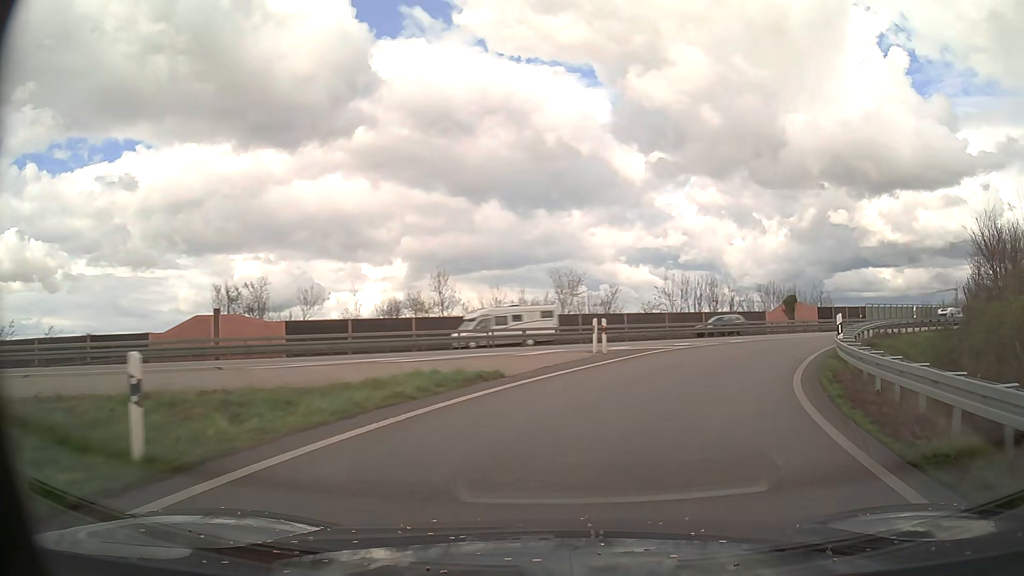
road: motorway_link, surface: asphalt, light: Day
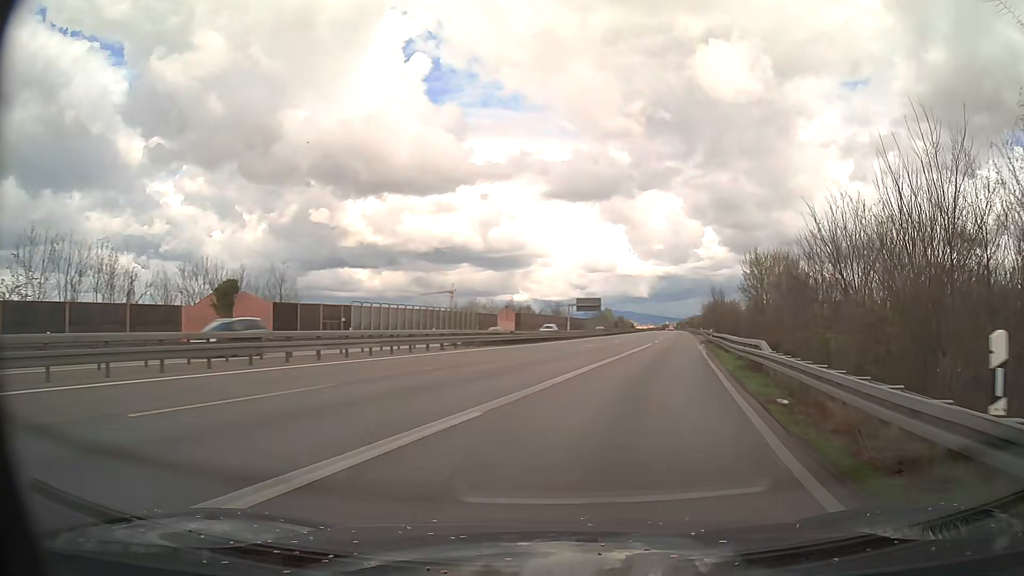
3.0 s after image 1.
(+12.6, +30.0) m; +45°
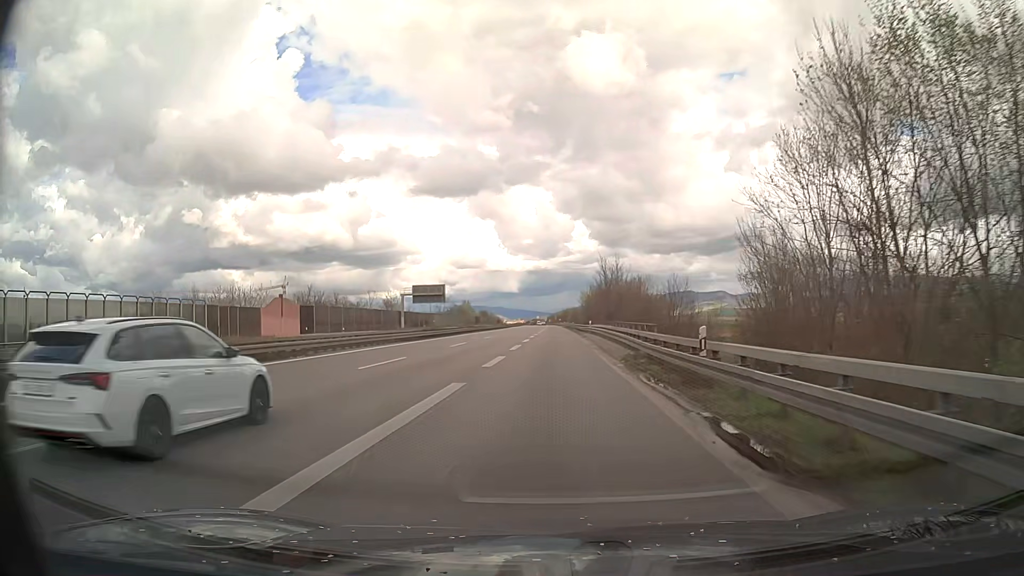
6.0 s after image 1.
(+8.0, +41.8) m; +12°
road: motorway
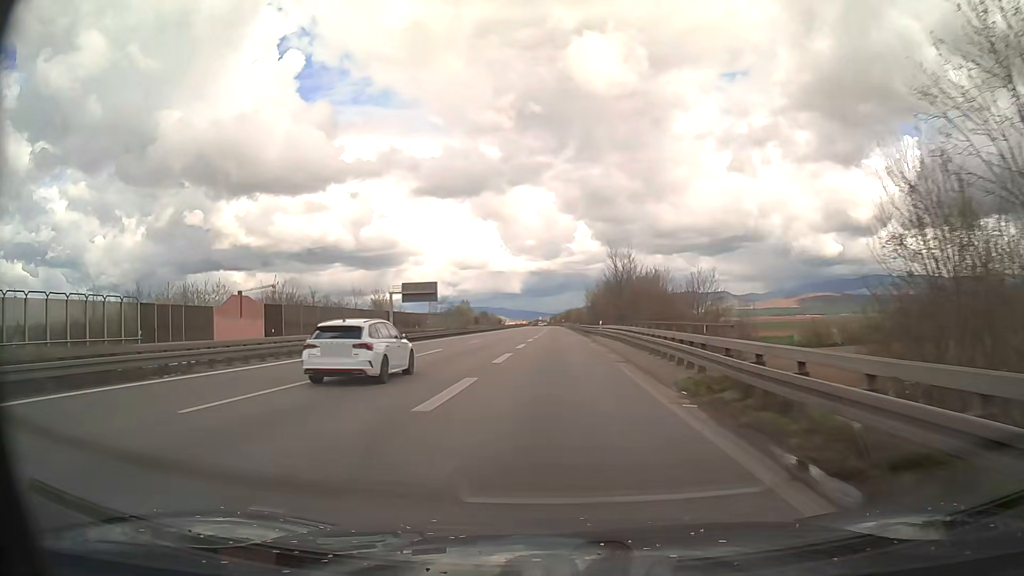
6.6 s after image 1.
(0.0, +10.6) m; 0°
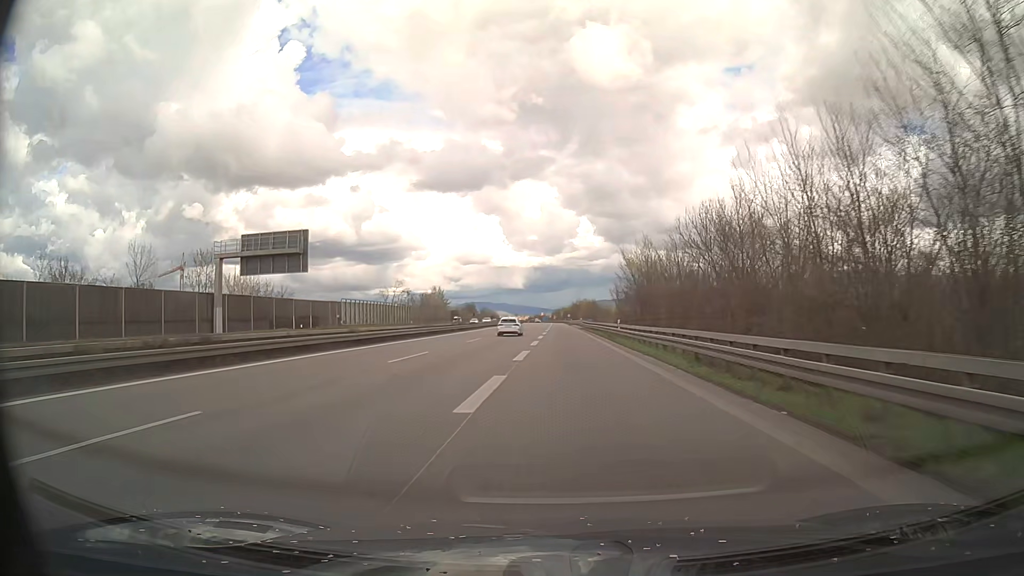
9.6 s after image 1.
(-0.2, +61.4) m; 0°
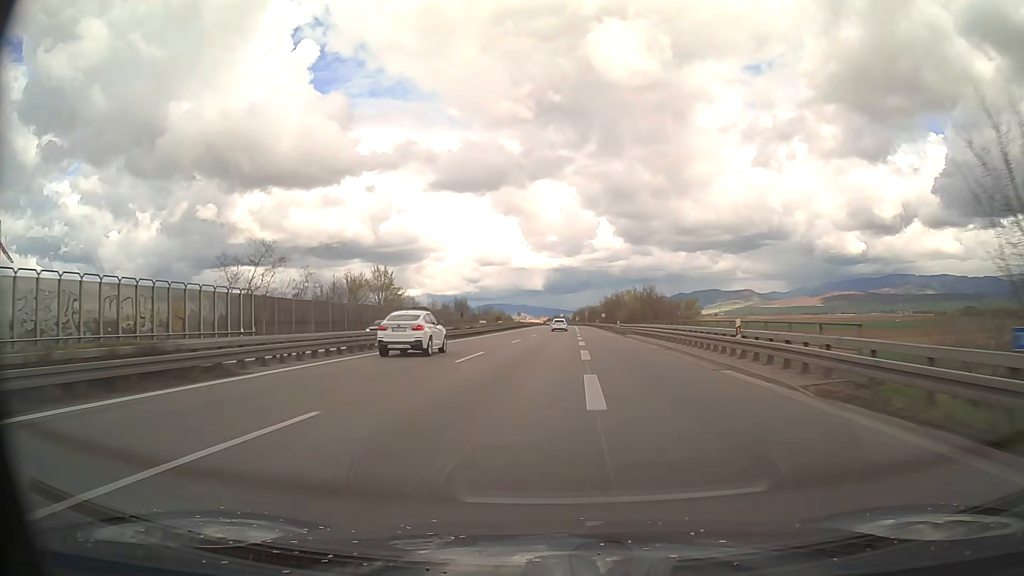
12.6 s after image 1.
(-1.1, +72.2) m; -2°
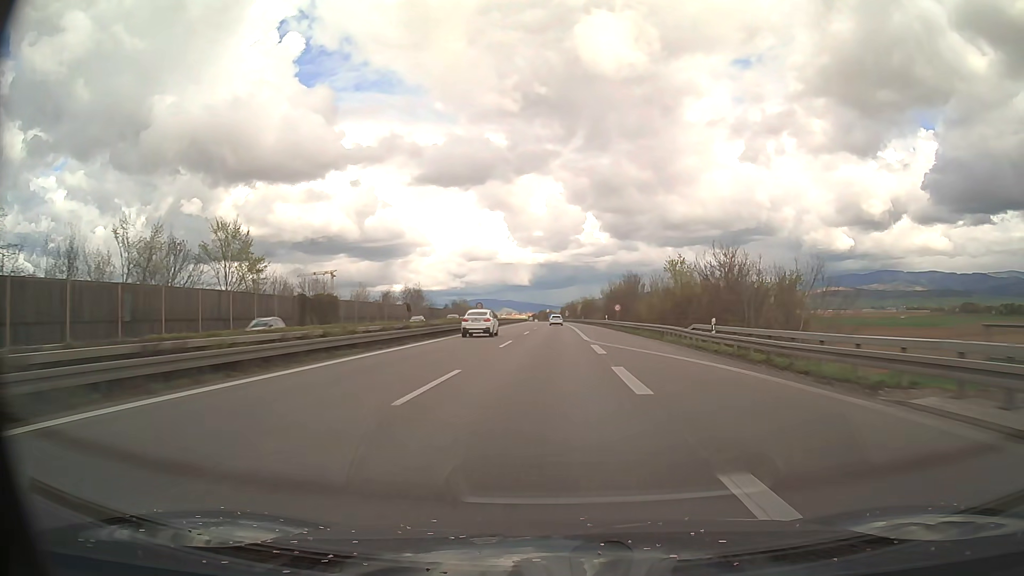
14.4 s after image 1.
(+0.4, +46.7) m; +1°
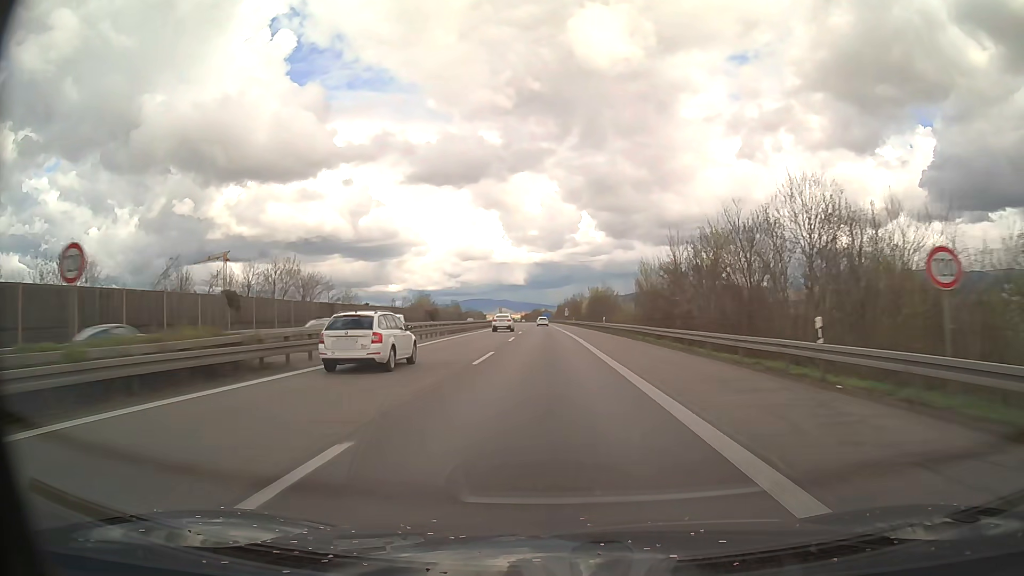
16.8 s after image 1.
(+0.4, +63.6) m; 0°
(0, +10) (0, +20) (0, +30) (0, +40) (0, +50) (0, +60) (-1, +70) (-1, +80) (-1, +90) (-2, +100) m
